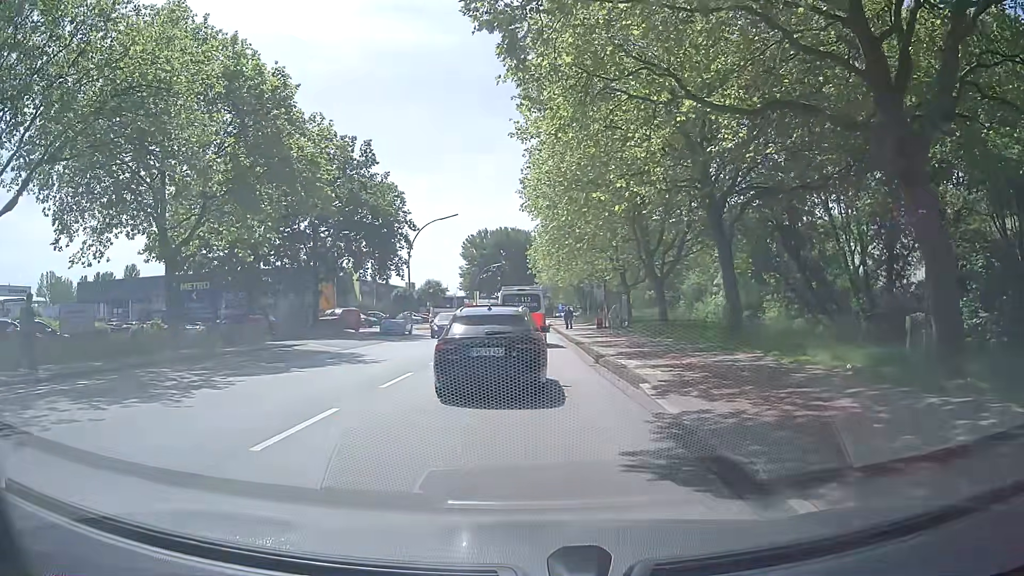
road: secondary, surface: asphalt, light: Day
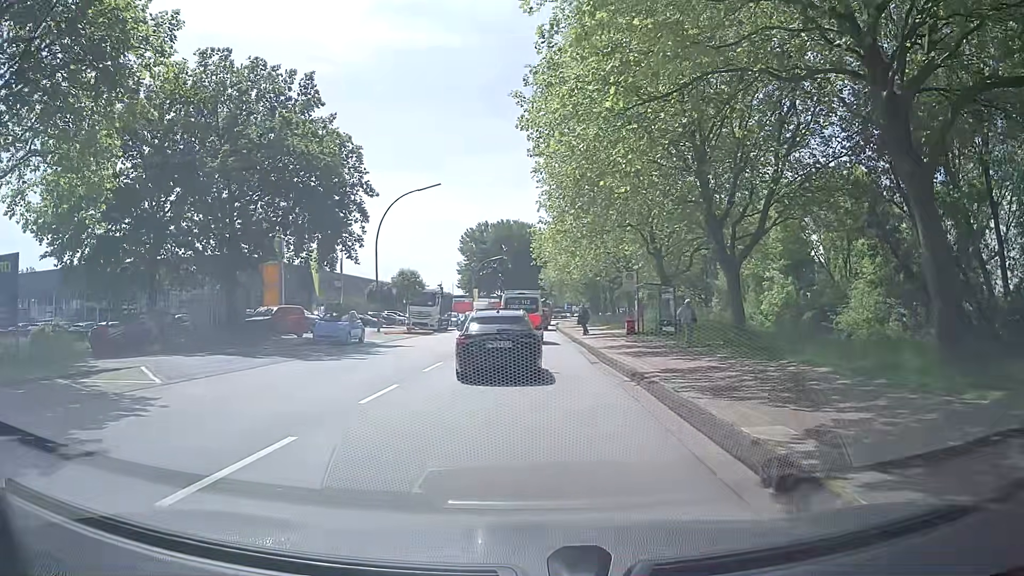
(-0.1, +14.3) m; 0°
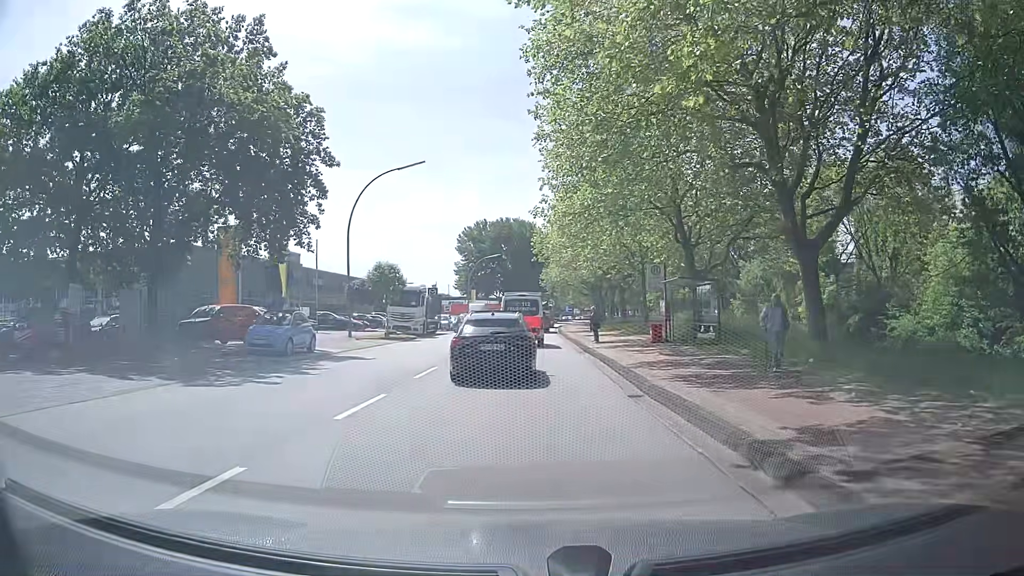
(0.0, +7.6) m; +1°
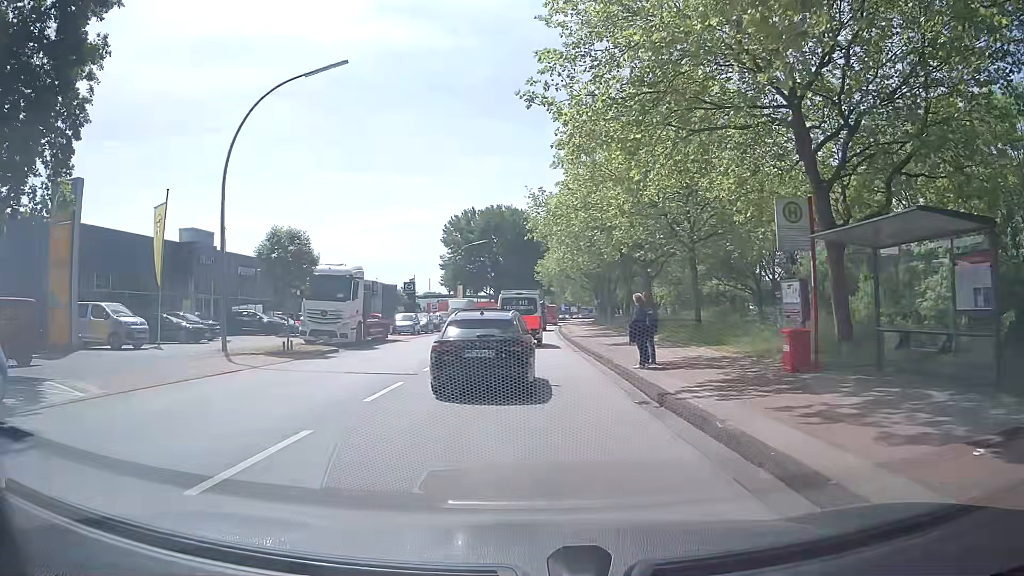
(-0.2, +16.1) m; 0°
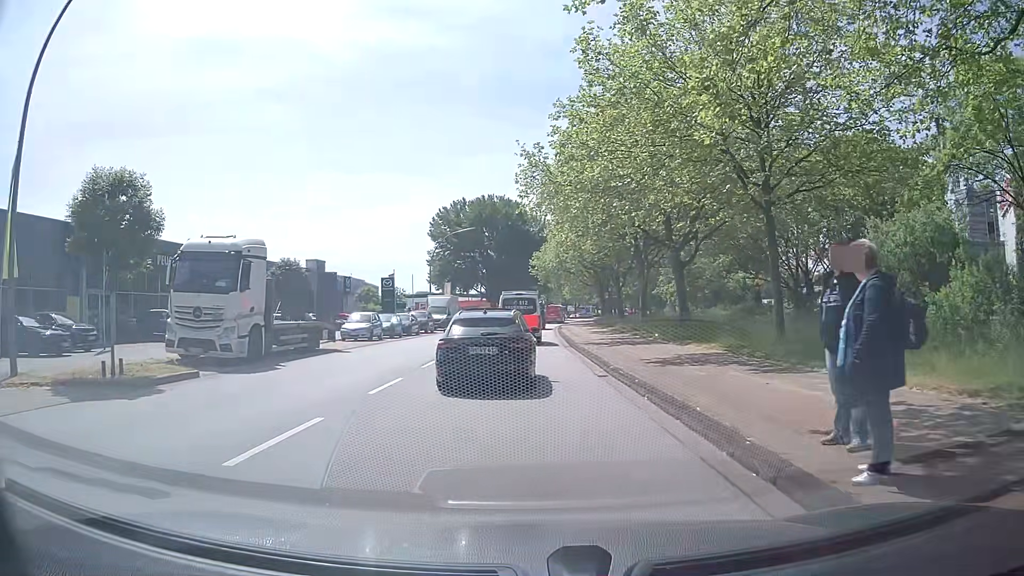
(0.0, +11.0) m; +1°
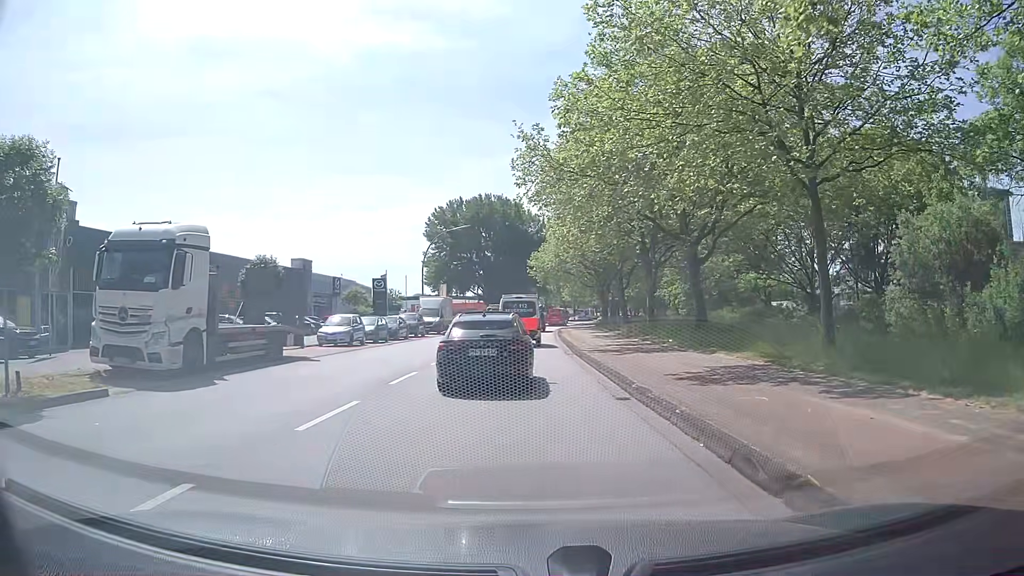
(0.0, +3.7) m; 0°
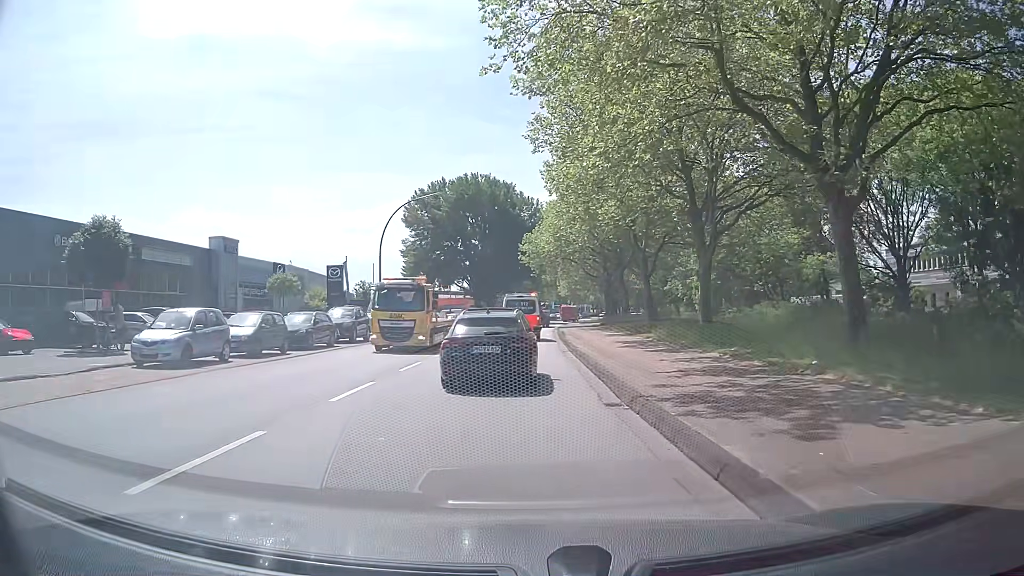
(-0.2, +15.5) m; -1°
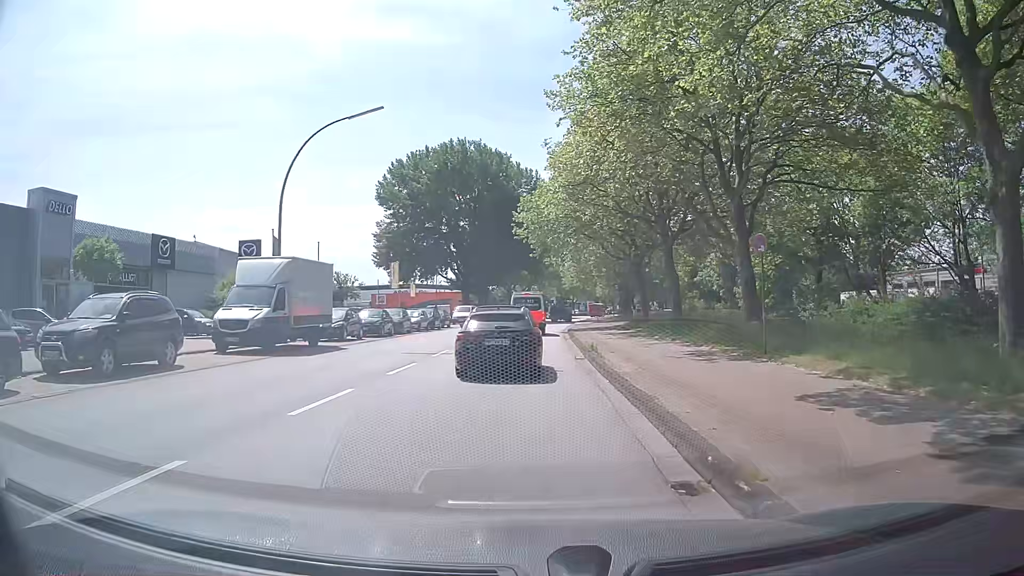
(+0.1, +20.0) m; +1°
(0, +10) (0, +20) (0, +30) (0, +40) (+1, +50) (+1, +60) (+2, +70) (+3, +80) (+4, +90) (+5, +100) m
